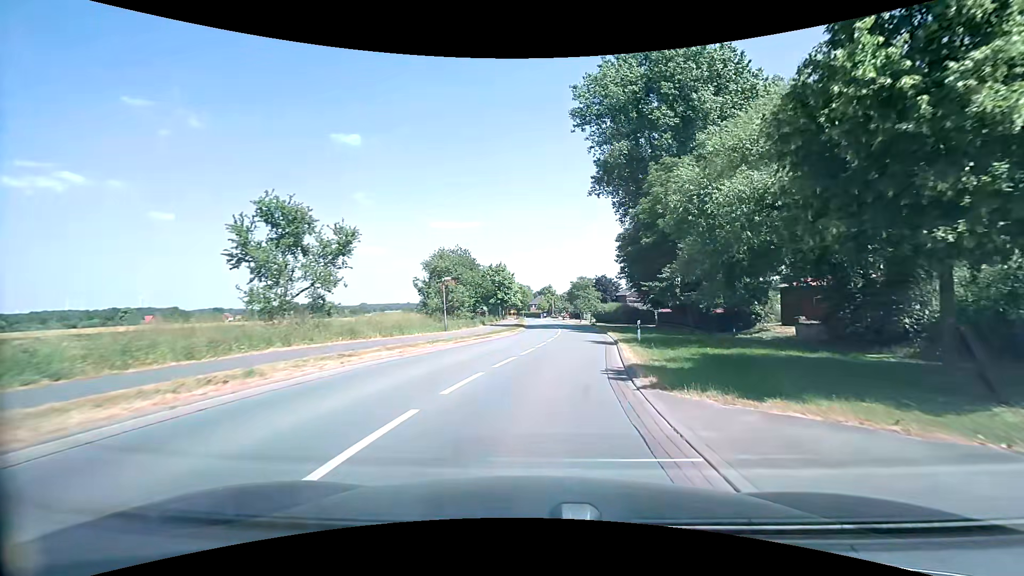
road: secondary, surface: asphalt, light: Day
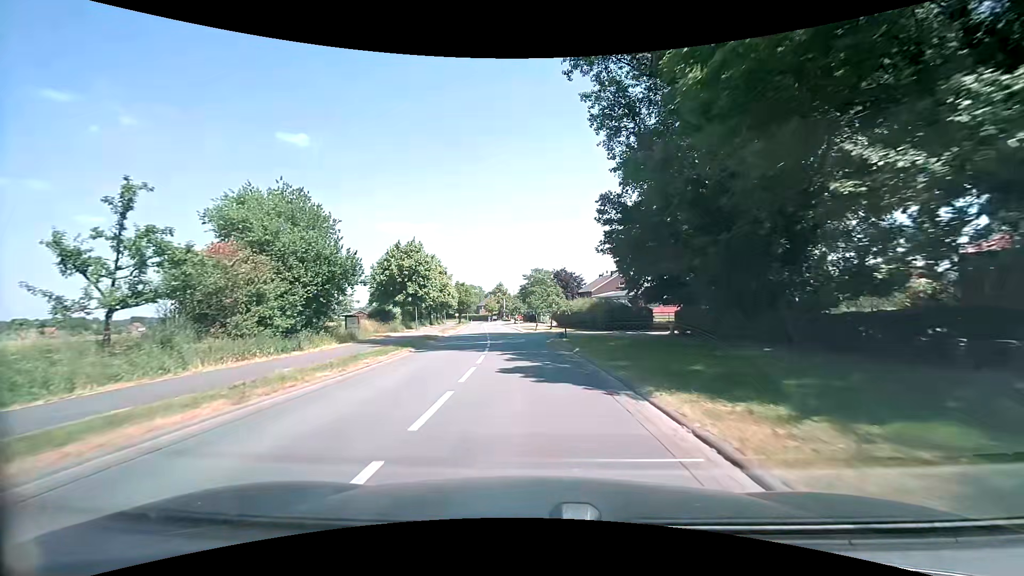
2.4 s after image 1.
(+2.7, +27.6) m; +7°
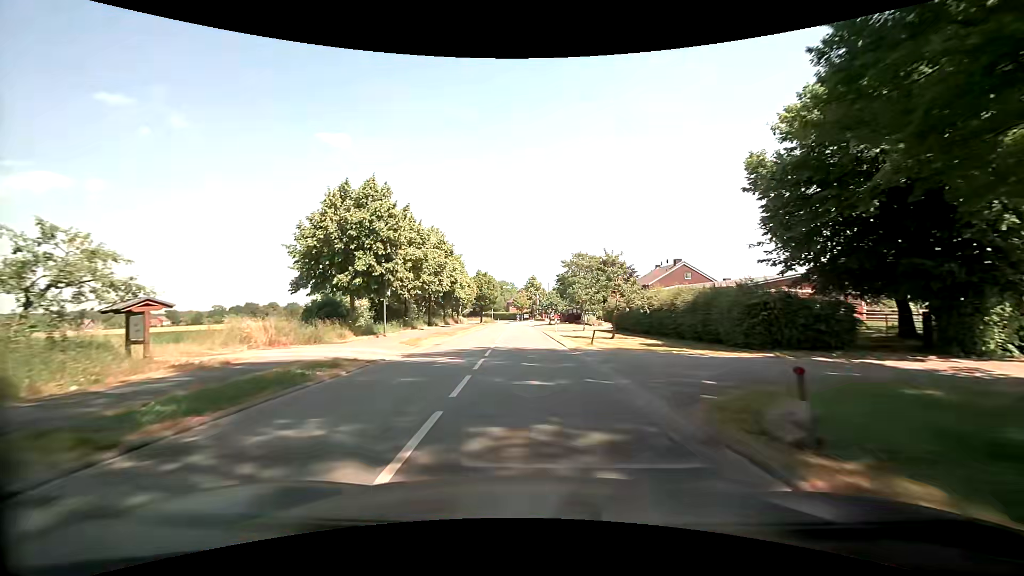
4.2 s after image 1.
(-1.2, +23.2) m; -4°
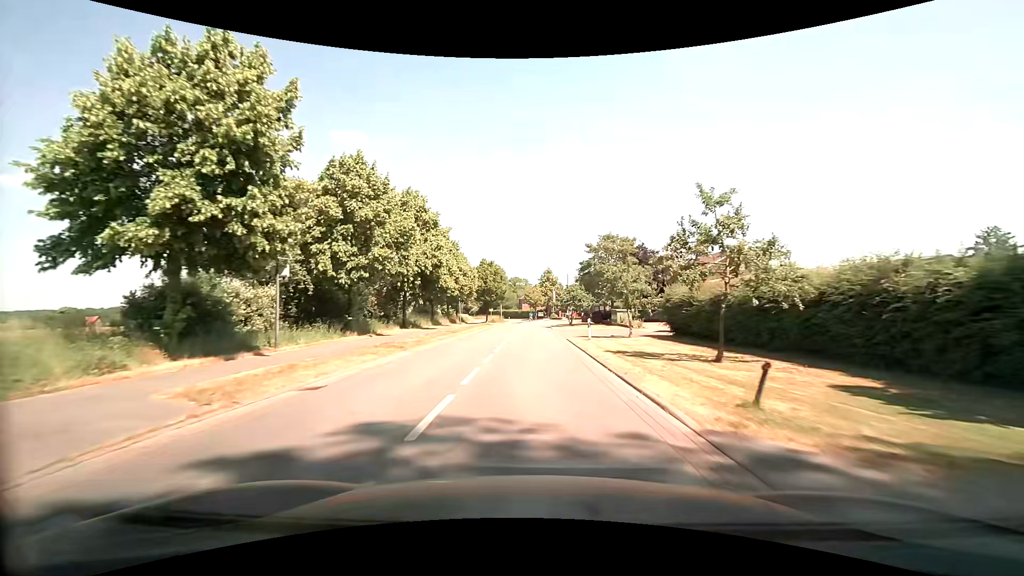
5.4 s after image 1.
(-0.3, +15.8) m; -2°
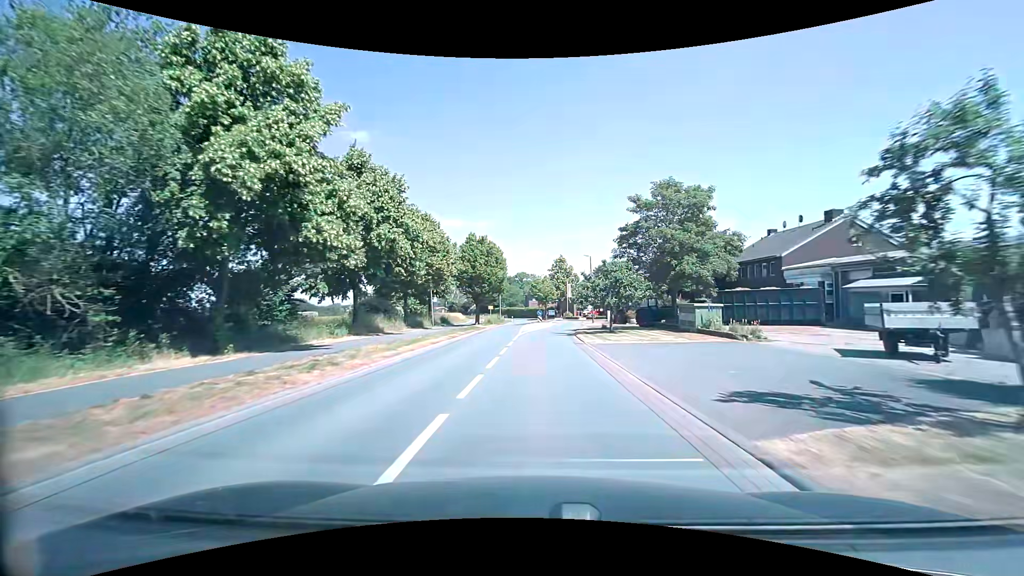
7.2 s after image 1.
(-0.2, +23.0) m; -1°
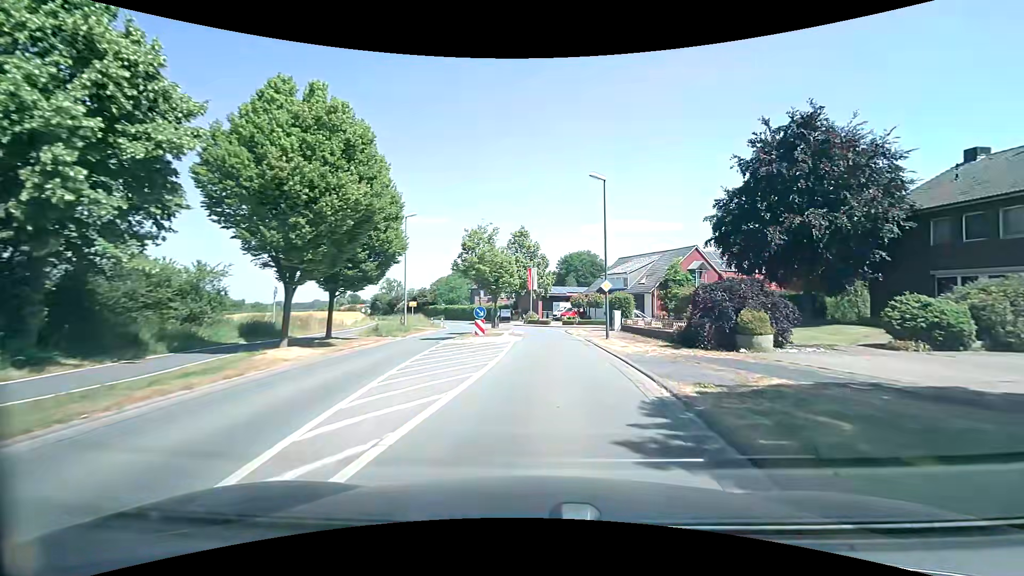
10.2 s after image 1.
(+0.7, +34.7) m; +5°
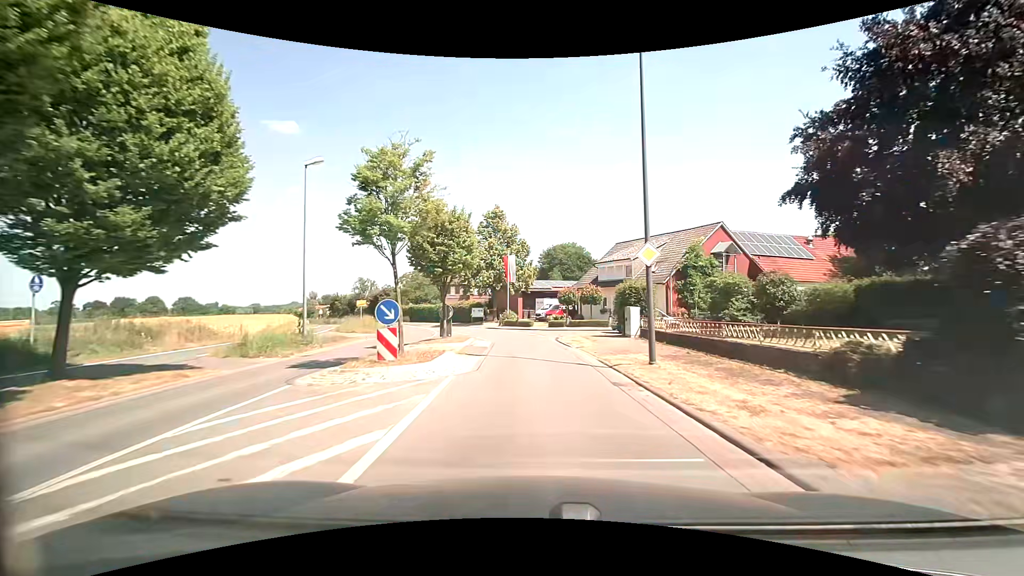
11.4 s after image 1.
(+0.4, +12.7) m; +2°
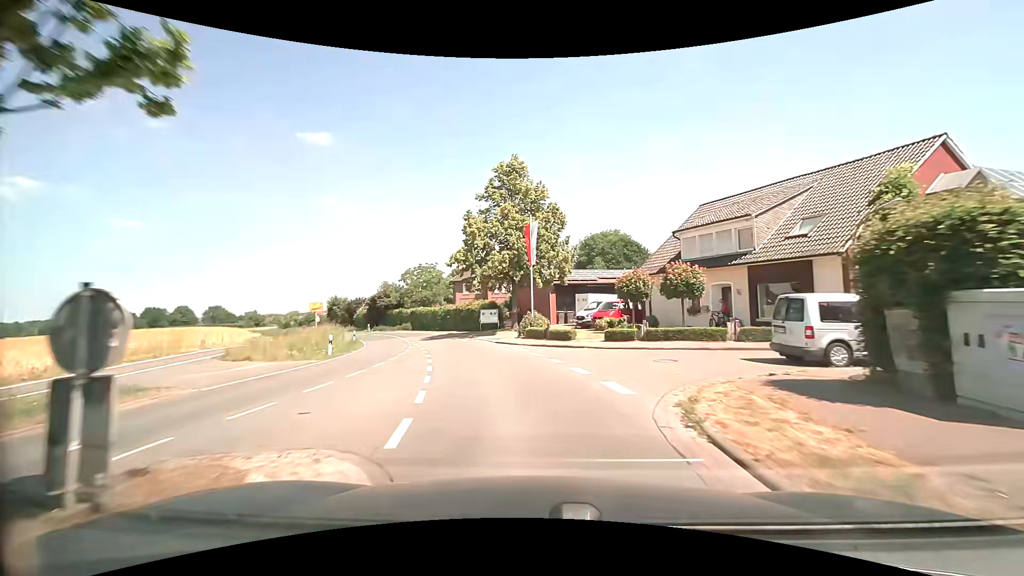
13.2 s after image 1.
(-0.2, +18.4) m; -4°
(0, +10) (-2, +20) (-5, +30) (-8, +39) (-12, +48) (-17, +57) (-22, +65) (-28, +73) (-35, +81) (-41, +88) m
